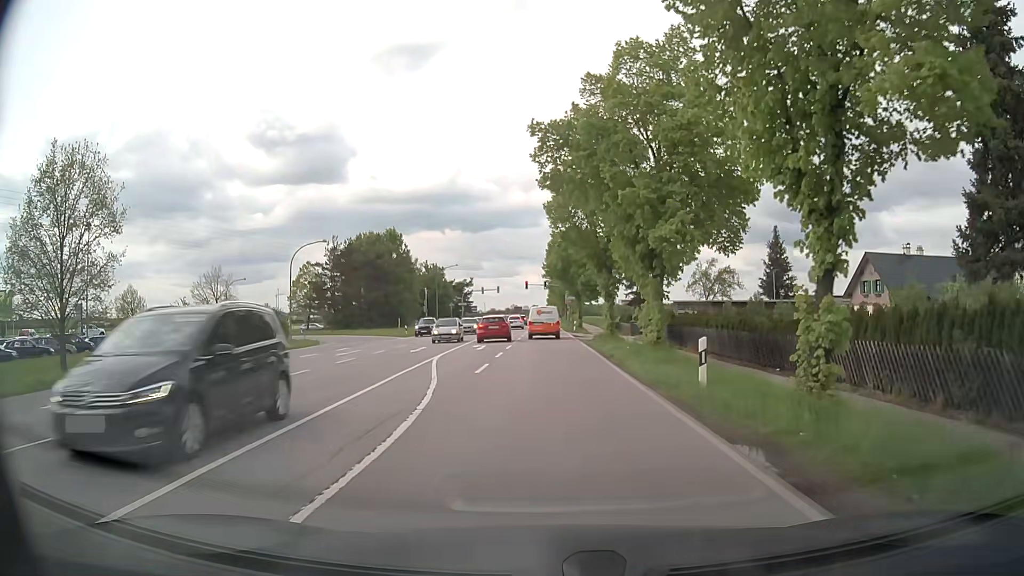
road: secondary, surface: asphalt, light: Day
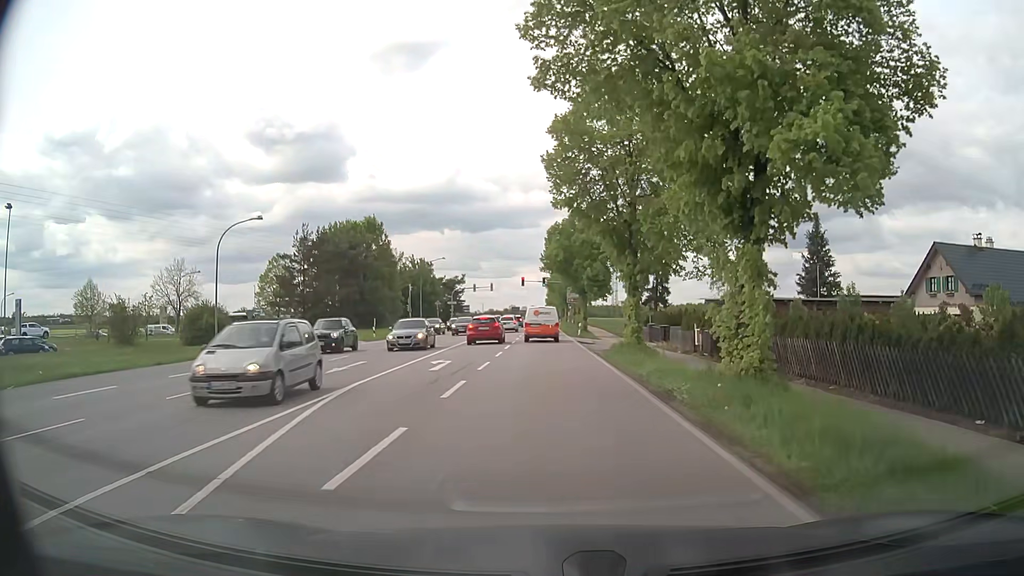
(0.0, +11.0) m; 0°
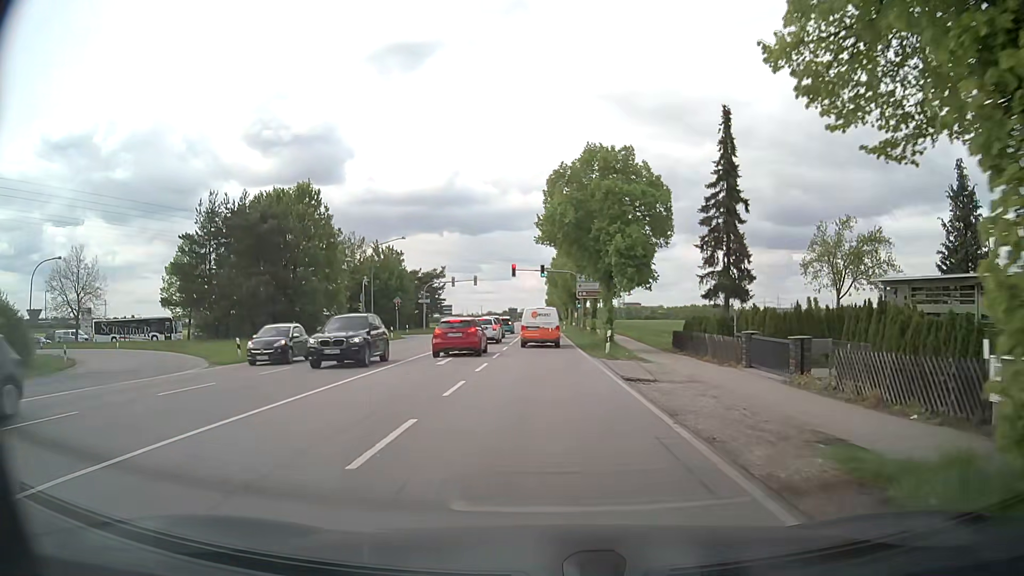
(-0.1, +23.3) m; 0°
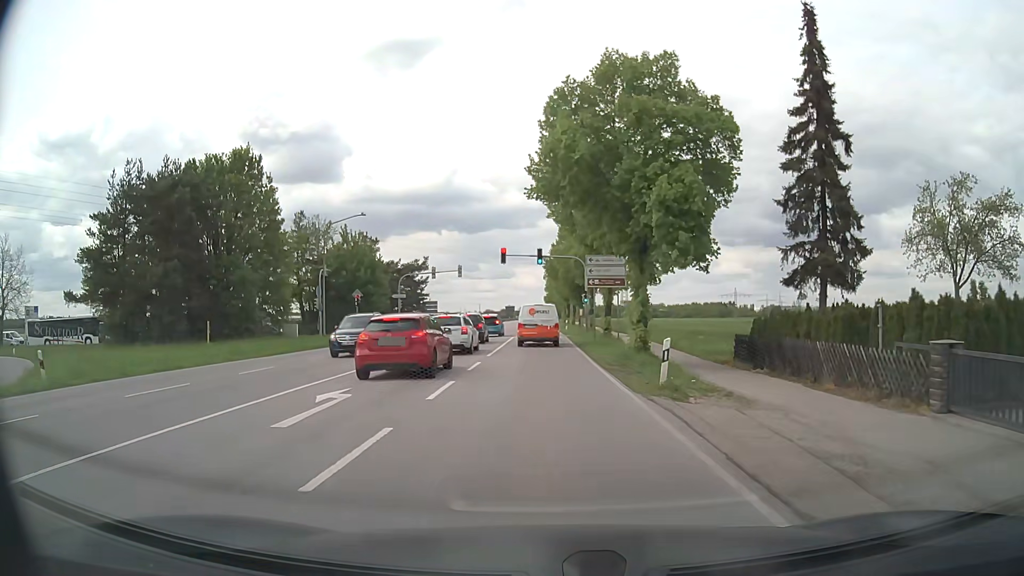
(0.0, +12.9) m; 0°
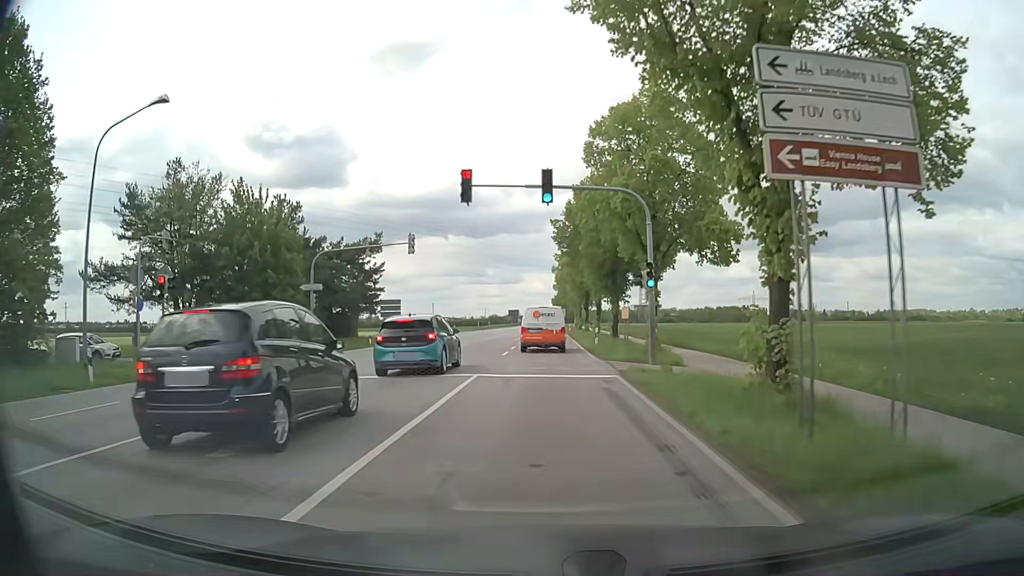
(-0.4, +27.5) m; 0°
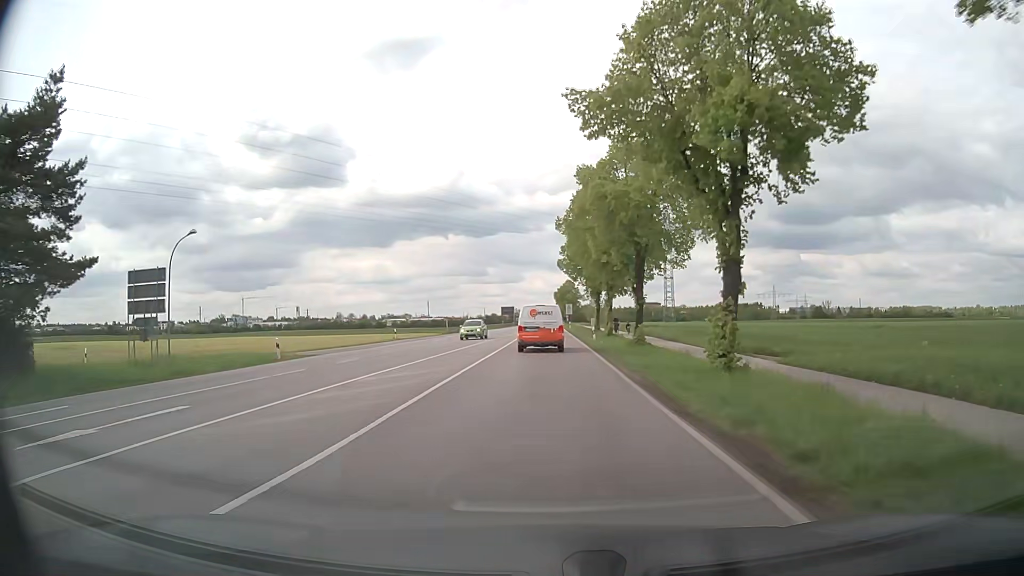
(-0.2, +41.1) m; -1°
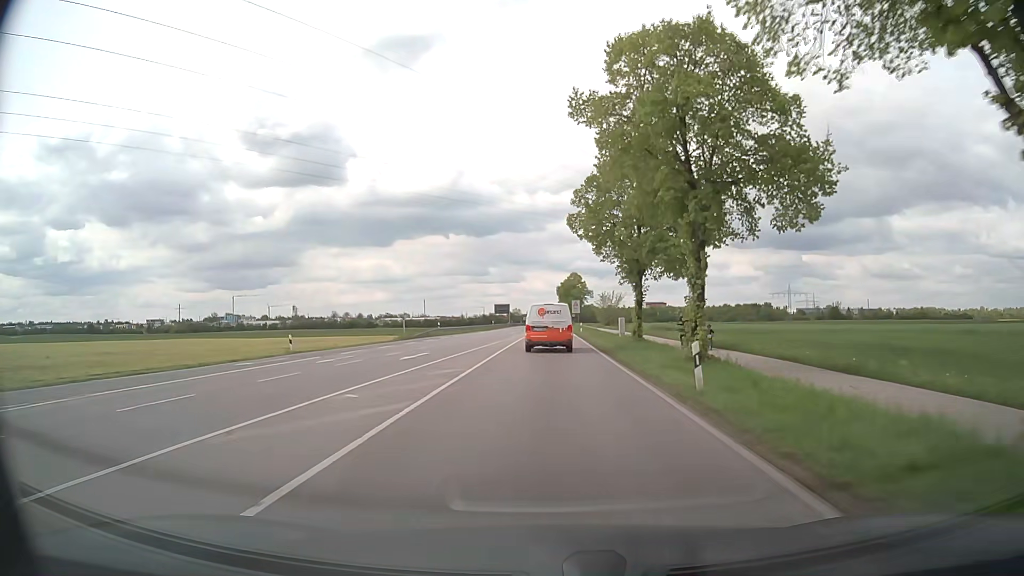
(+0.1, +26.6) m; 0°
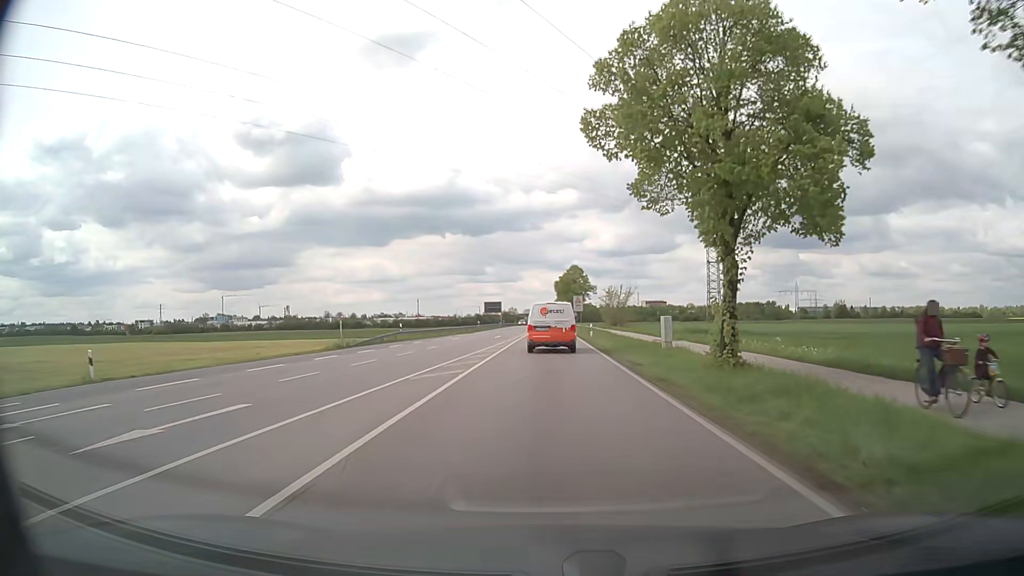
(+0.1, +17.8) m; 0°
(0, +10) (0, +20) (0, +30) (0, +40) (0, +50) (0, +60) (0, +70) (0, +80) (0, +90) (0, +100) m
